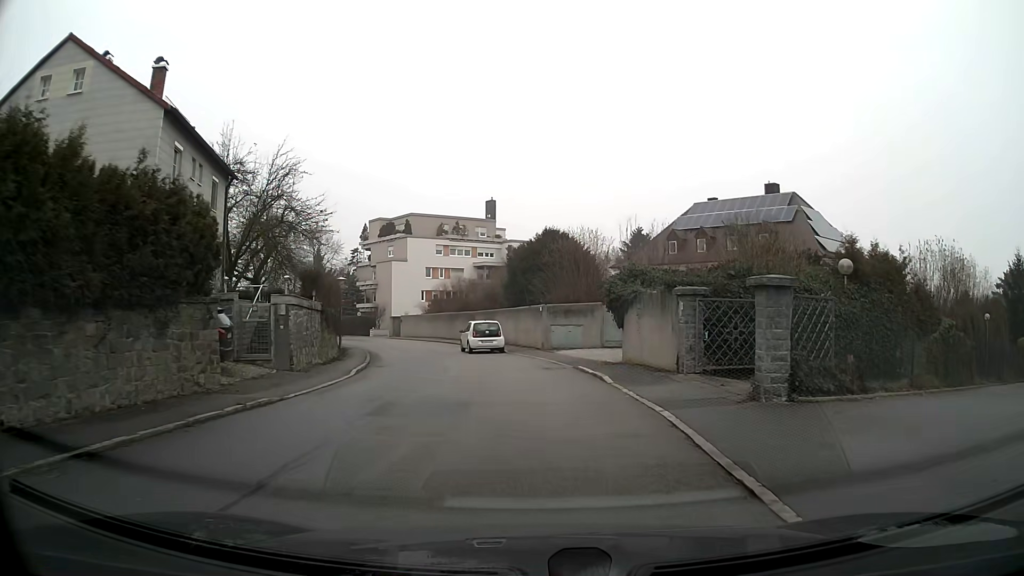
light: Day
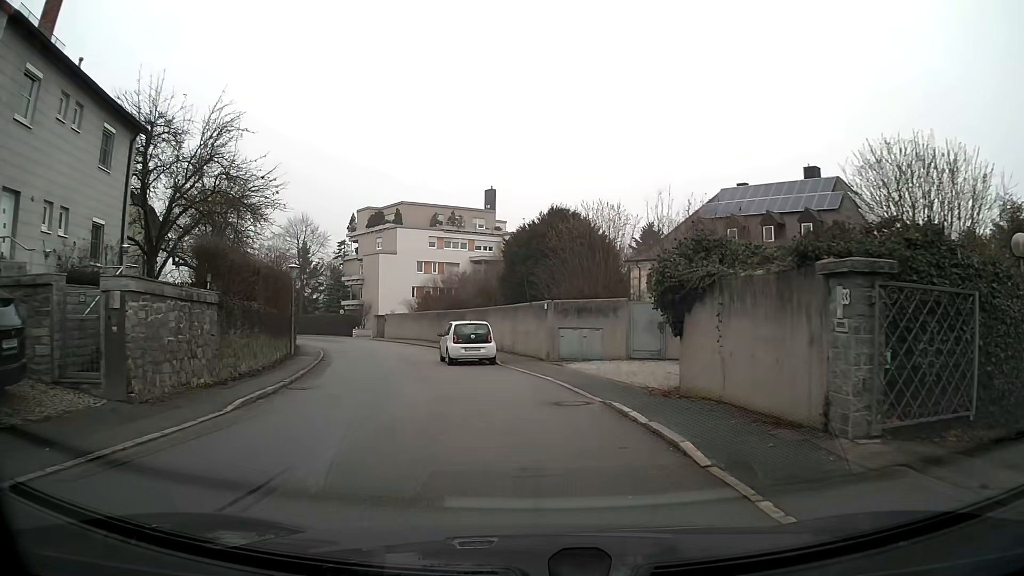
(-0.1, +7.8) m; -2°
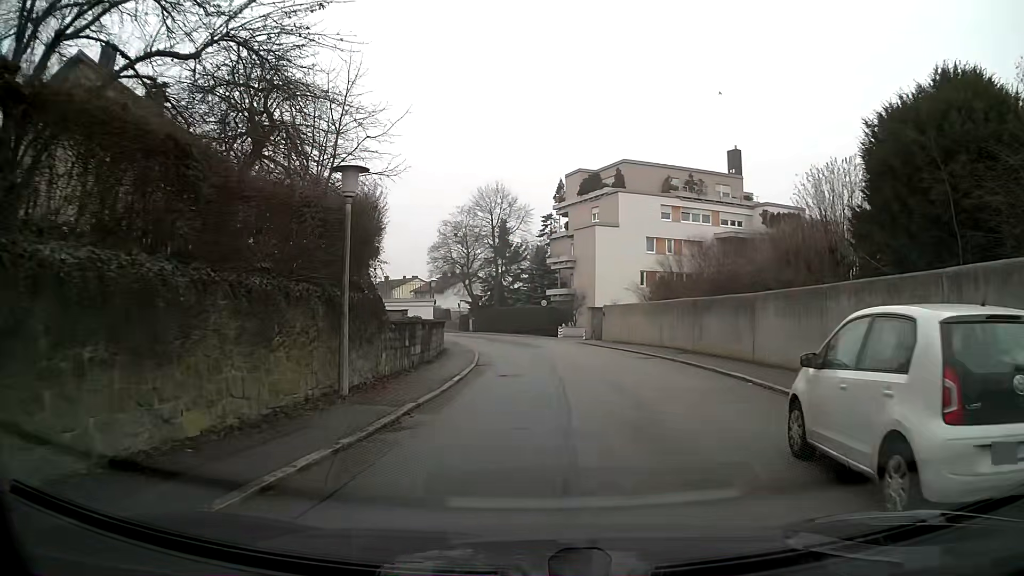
(-3.2, +18.2) m; -16°
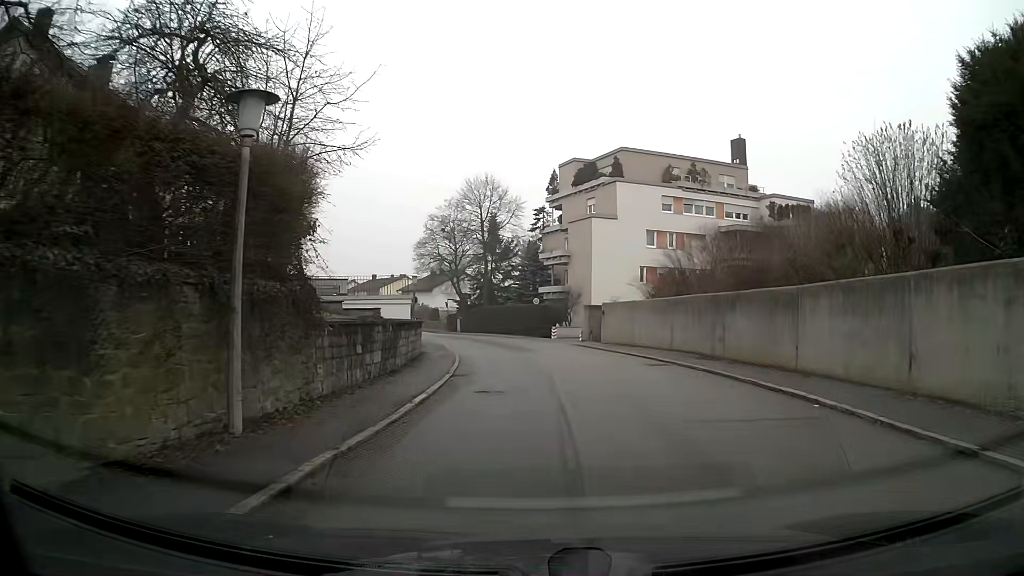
(0.0, +4.0) m; +1°
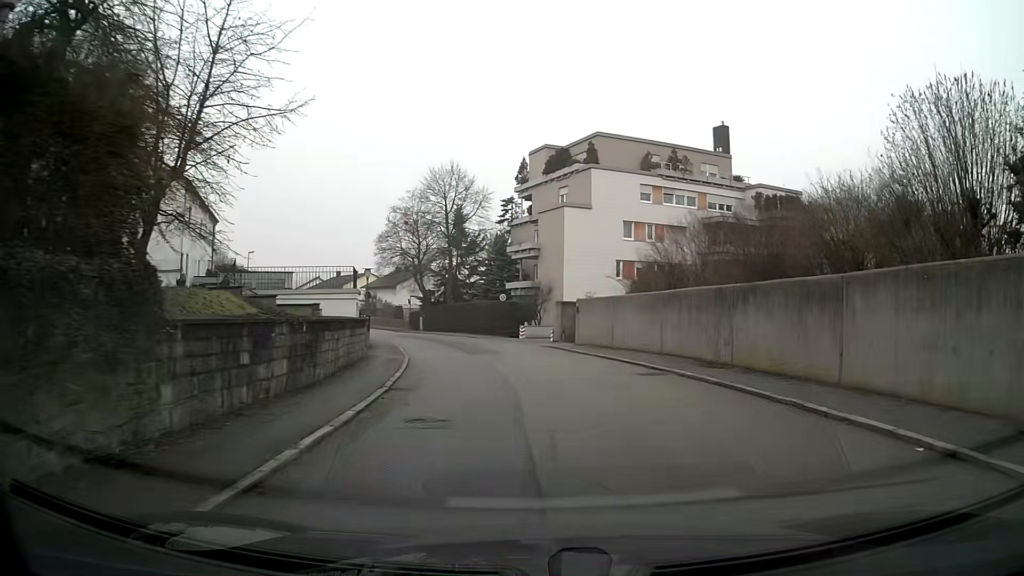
(+0.1, +4.0) m; +3°
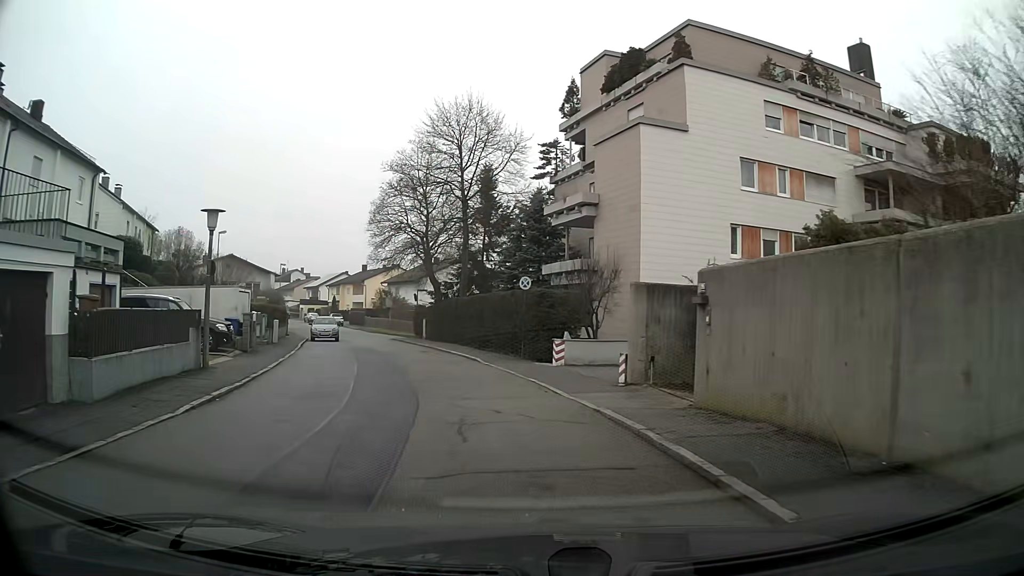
(-0.4, +20.4) m; -9°
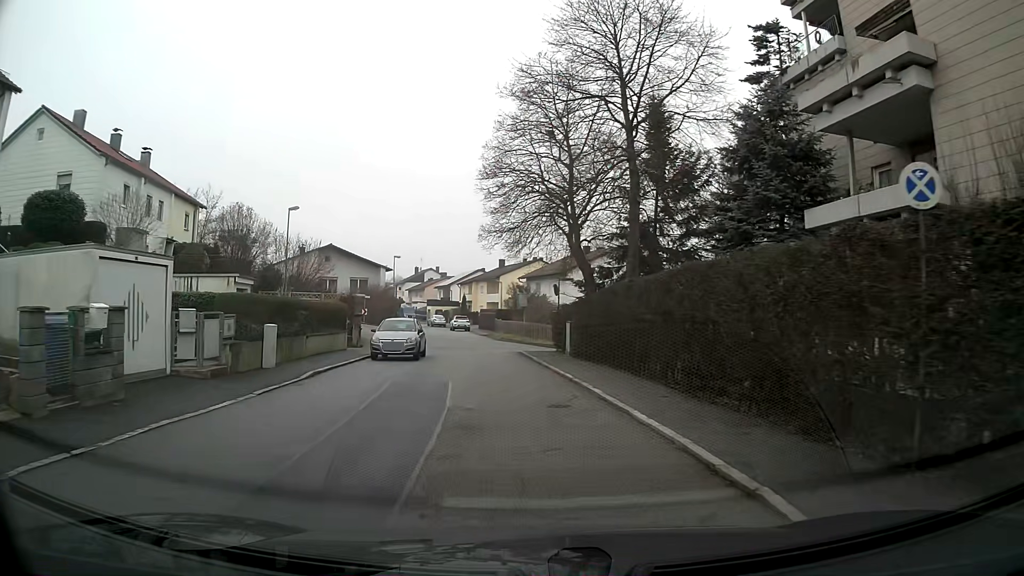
(-1.9, +16.7) m; -12°
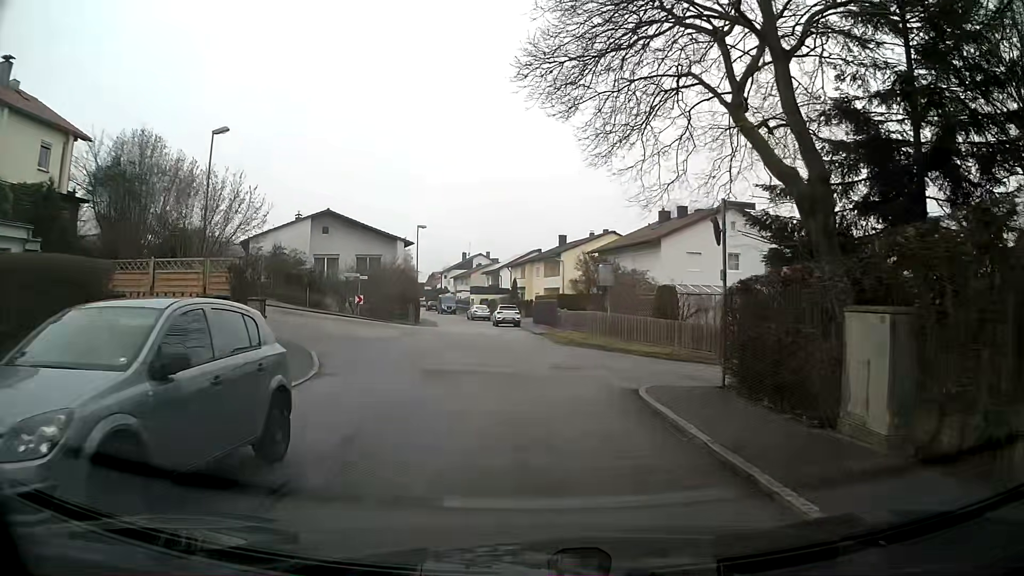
(-1.1, +20.2) m; -3°
(0, +10) (0, +20) (-1, +30) (-3, +40) (-6, +49) (-8, +59) (-10, +69) (-13, +79) (-16, +88) (-18, +98) m
